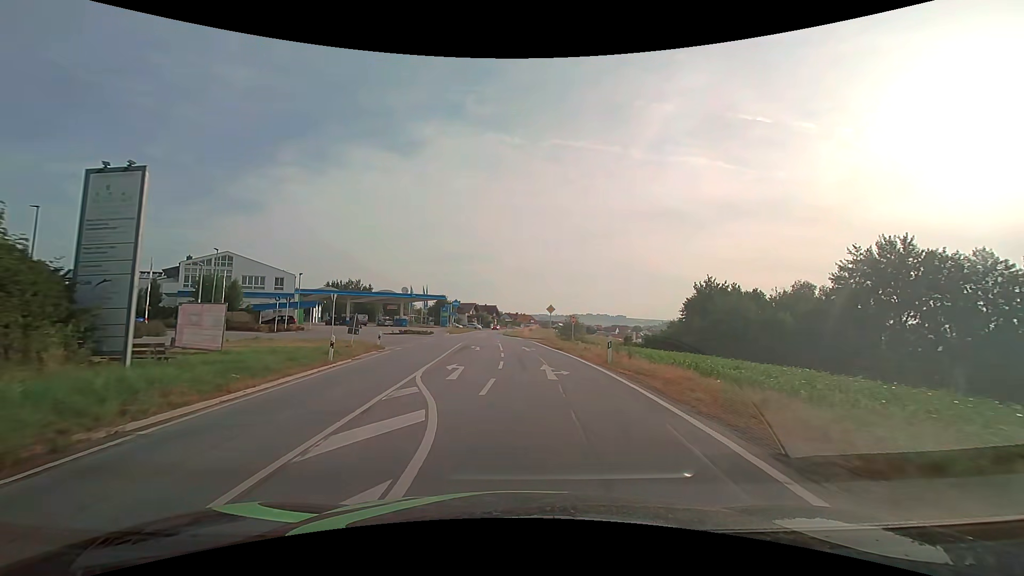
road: secondary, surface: asphalt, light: Day
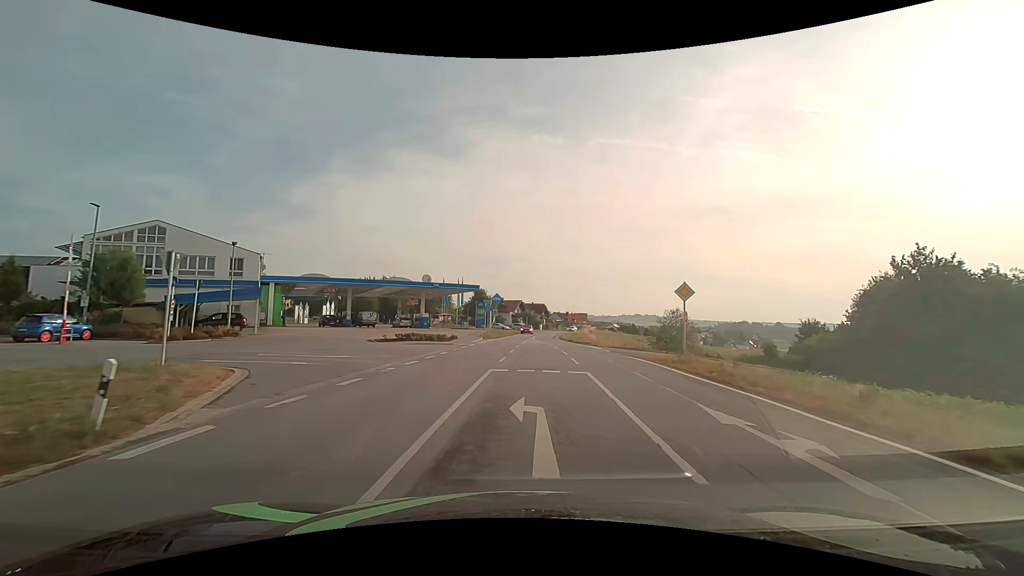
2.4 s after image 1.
(-1.9, +23.0) m; -5°
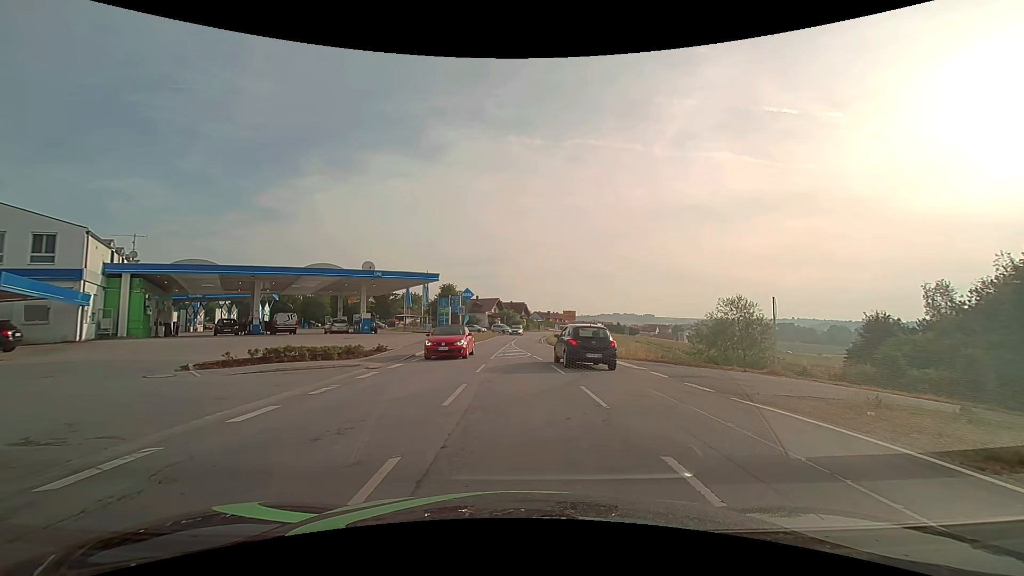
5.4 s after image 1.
(+0.5, +14.9) m; +2°
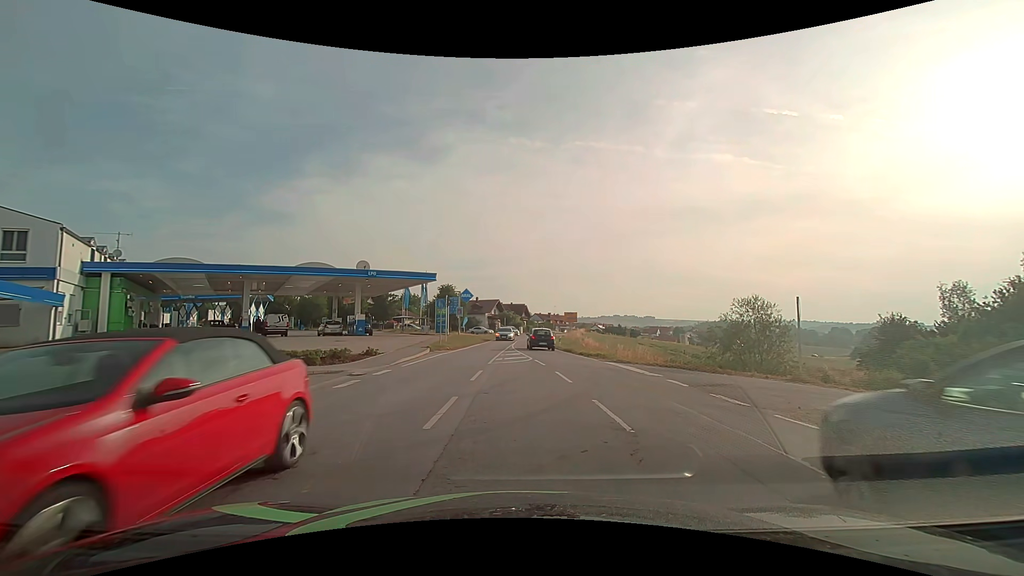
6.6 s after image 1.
(0.0, +1.6) m; +1°
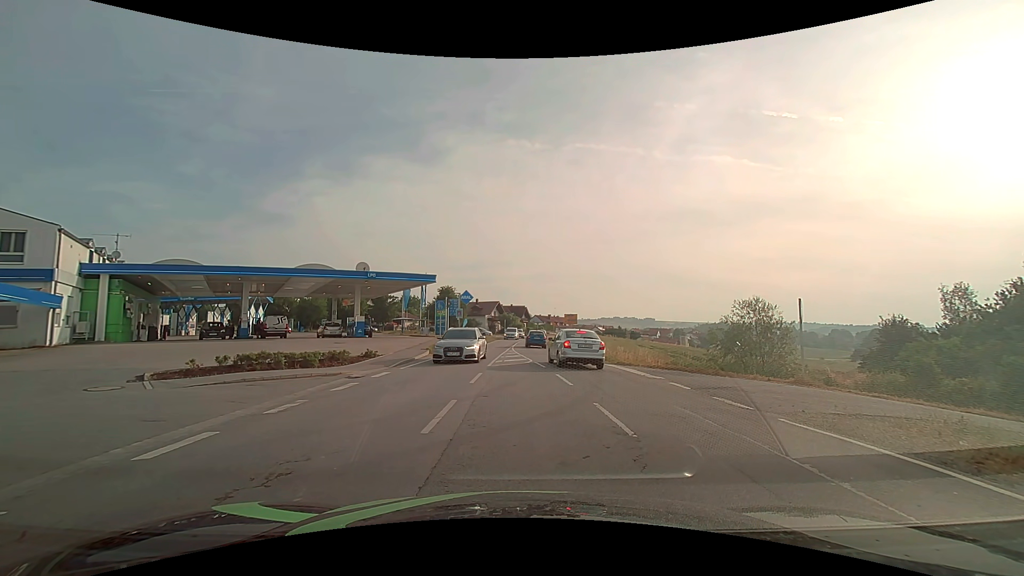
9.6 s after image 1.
(0.0, +0.2) m; 0°
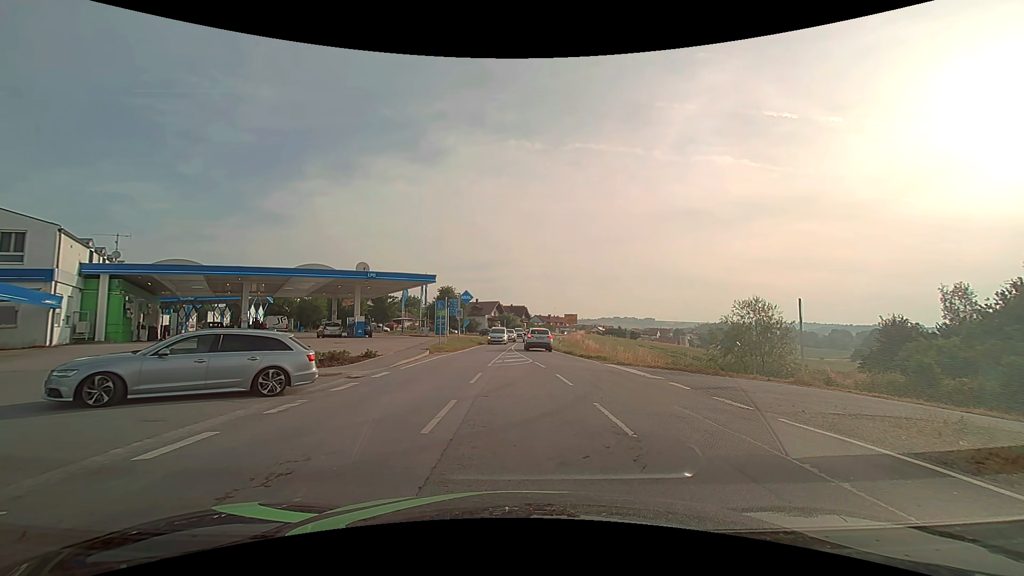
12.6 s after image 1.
(0.0, 0.0) m; 0°
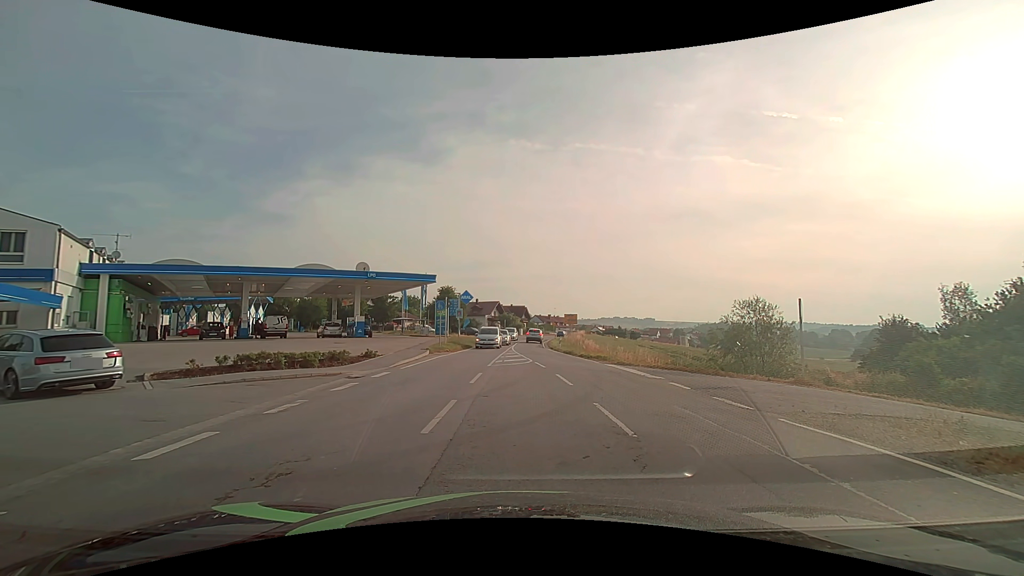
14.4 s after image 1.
(0.0, 0.0) m; 0°
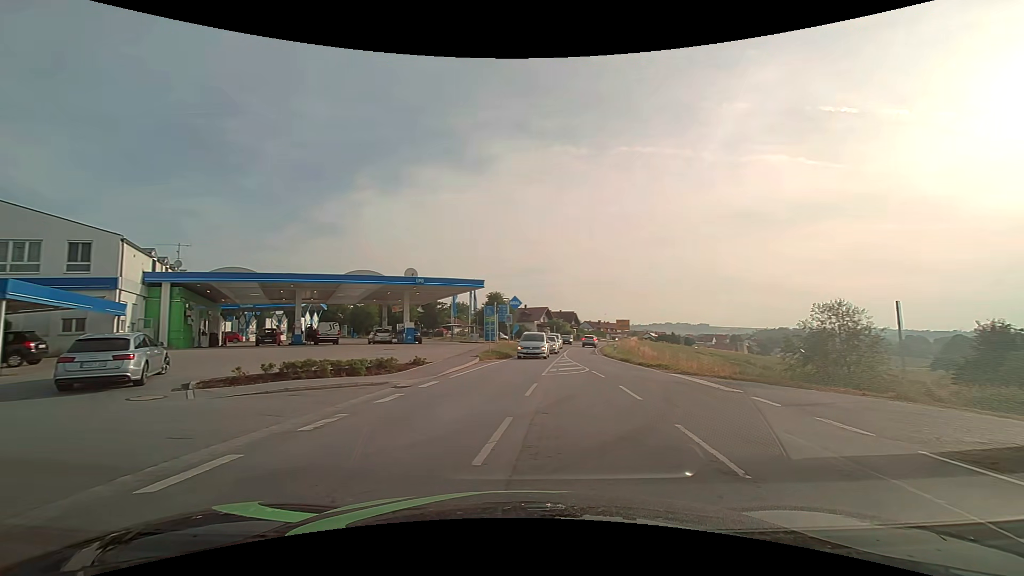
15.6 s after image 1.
(0.0, +1.6) m; -4°
